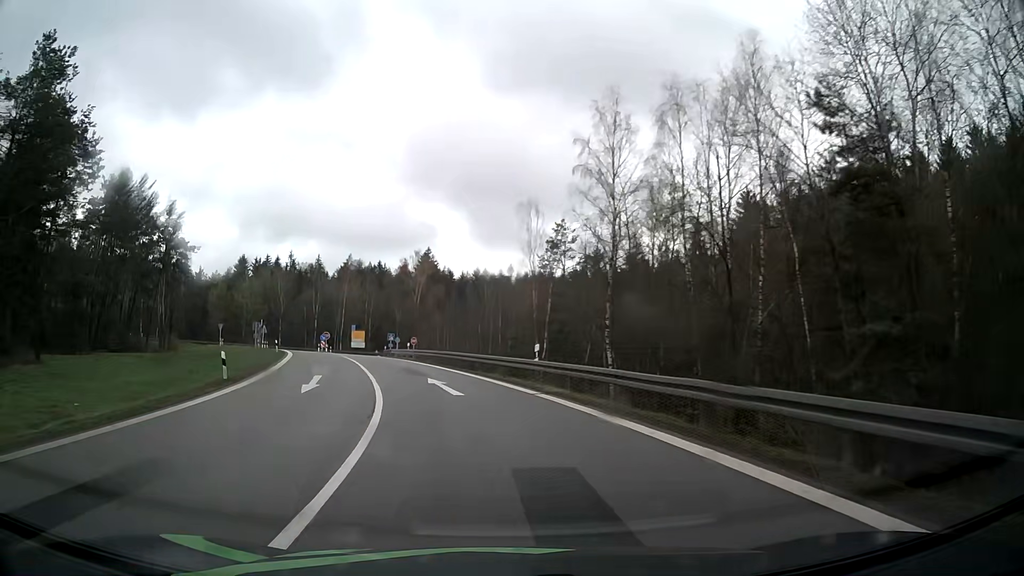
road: motorway_link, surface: asphalt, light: Day
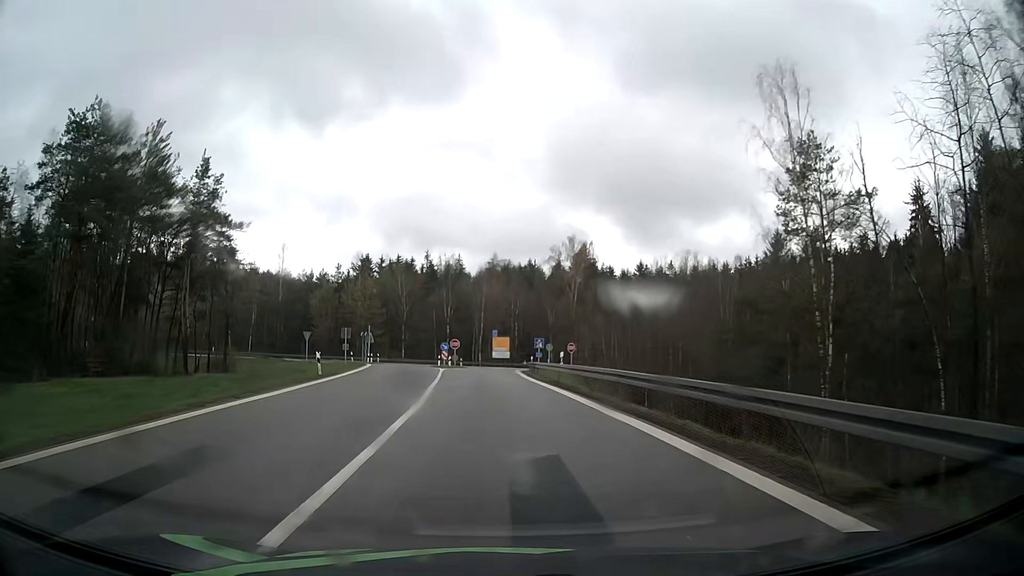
(-3.3, +24.4) m; -14°
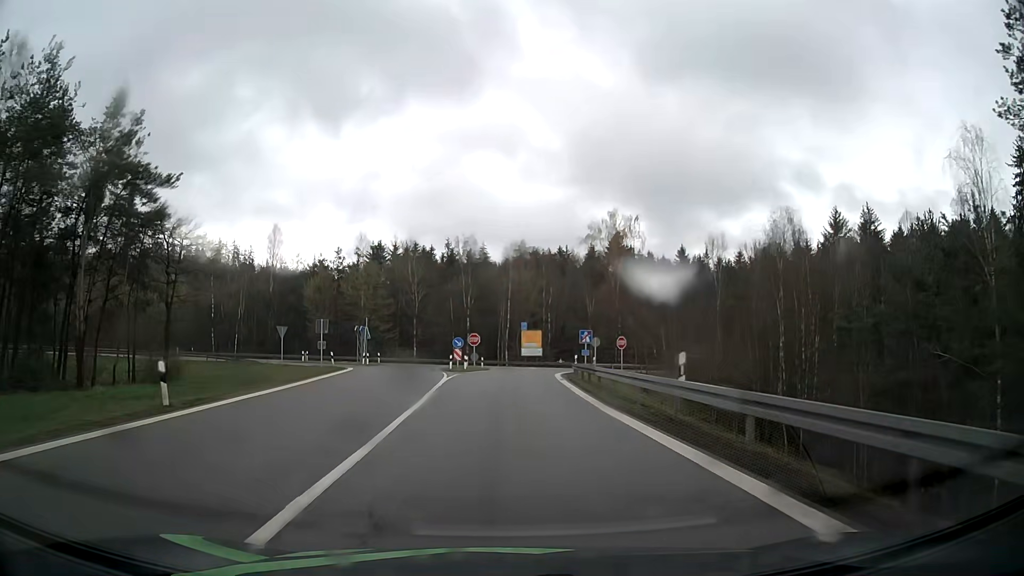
(-0.5, +16.2) m; -3°
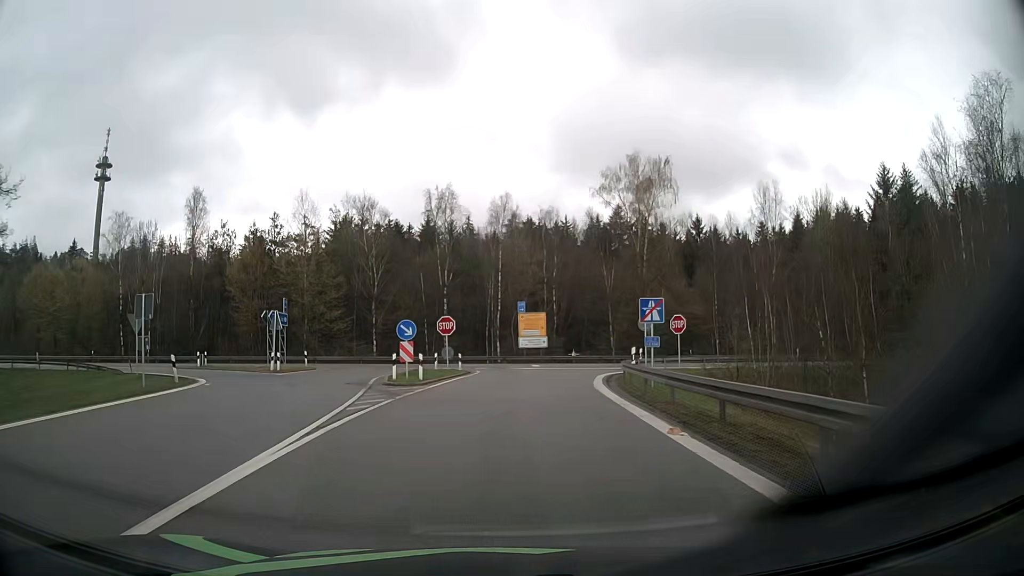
(+0.2, +22.1) m; +1°
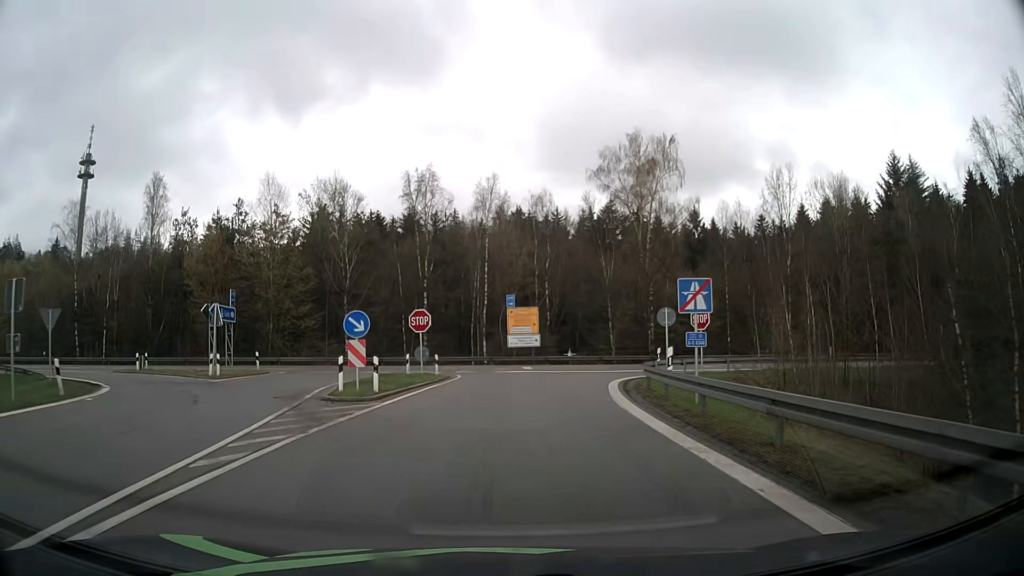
(0.0, +6.7) m; +1°
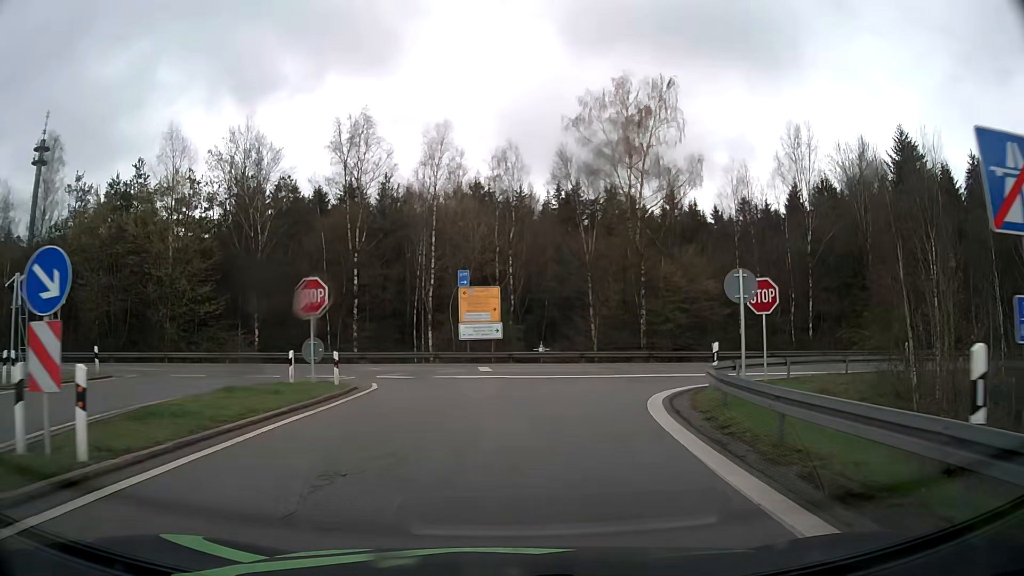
(+0.3, +12.3) m; +3°
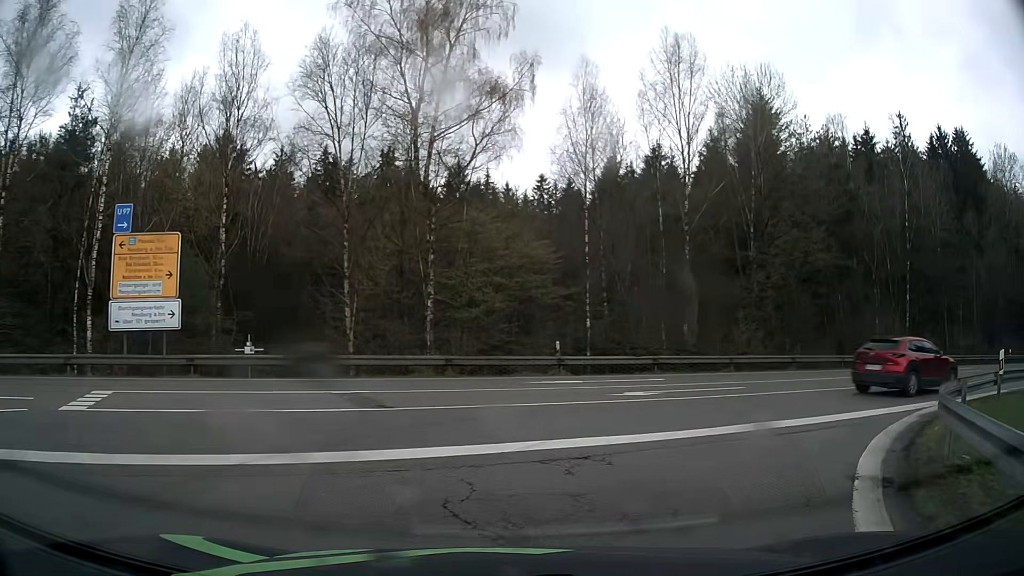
(+2.1, +17.2) m; +20°
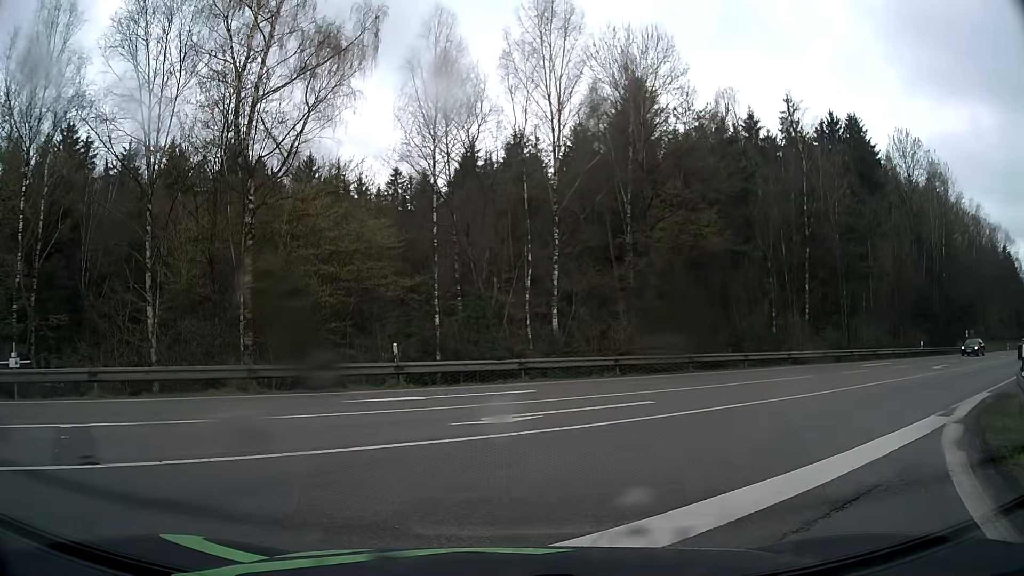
(+0.5, +4.9) m; +11°
(+3, +9) (+9, +17) (+17, +23) (+25, +29) (+33, +35) (+41, +41) (+49, +47) (+57, +53) (+65, +59) (+73, +66) m
